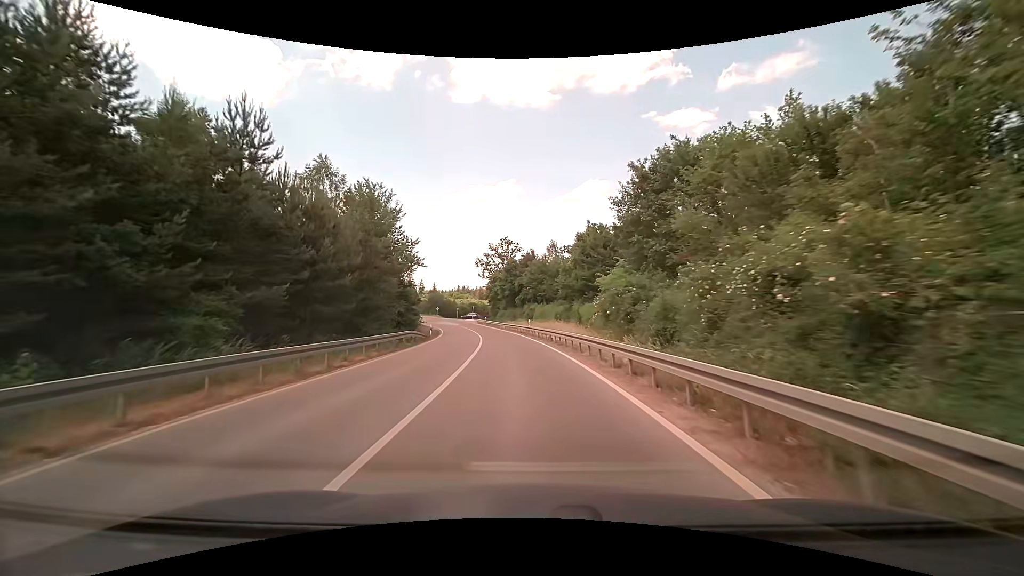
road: tertiary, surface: asphalt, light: Day
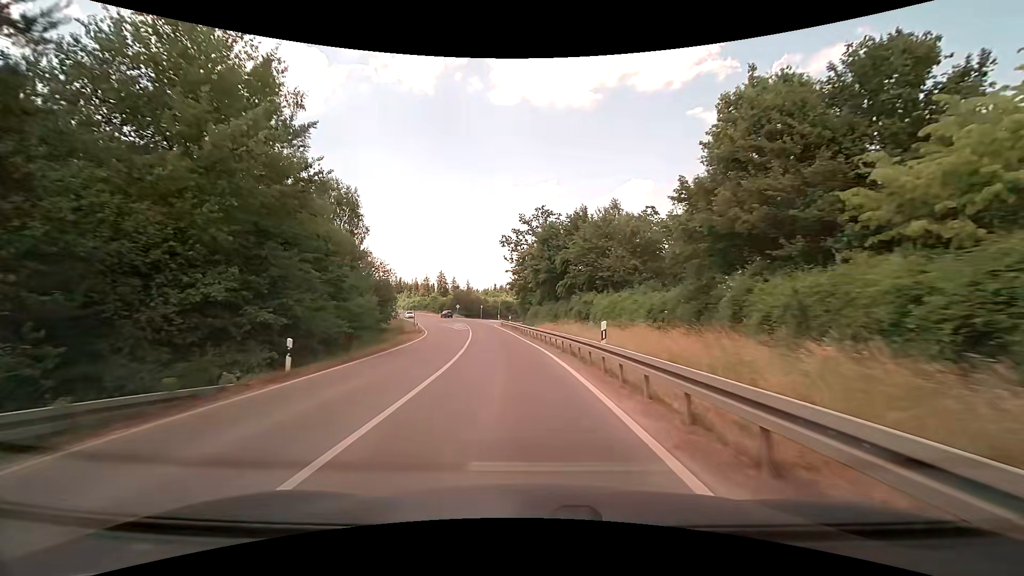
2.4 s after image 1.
(-0.9, +29.3) m; -4°
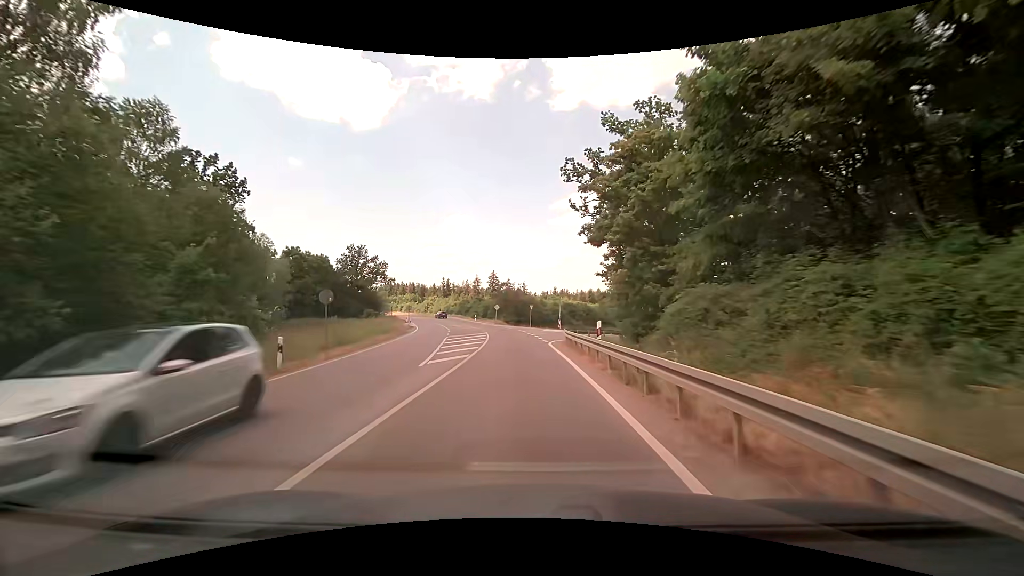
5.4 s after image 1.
(-2.4, +37.1) m; -7°
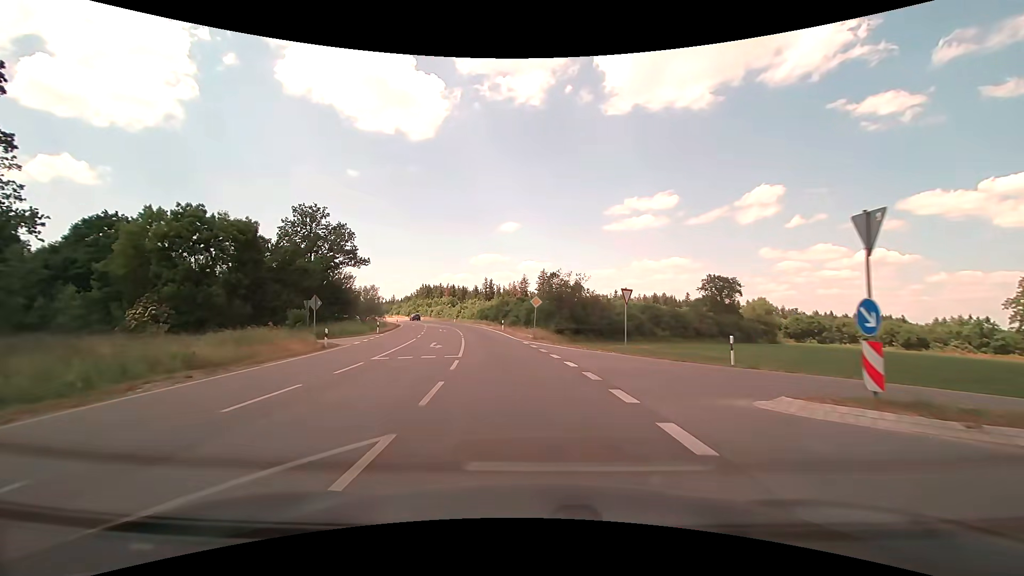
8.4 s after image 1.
(-2.0, +38.2) m; -6°
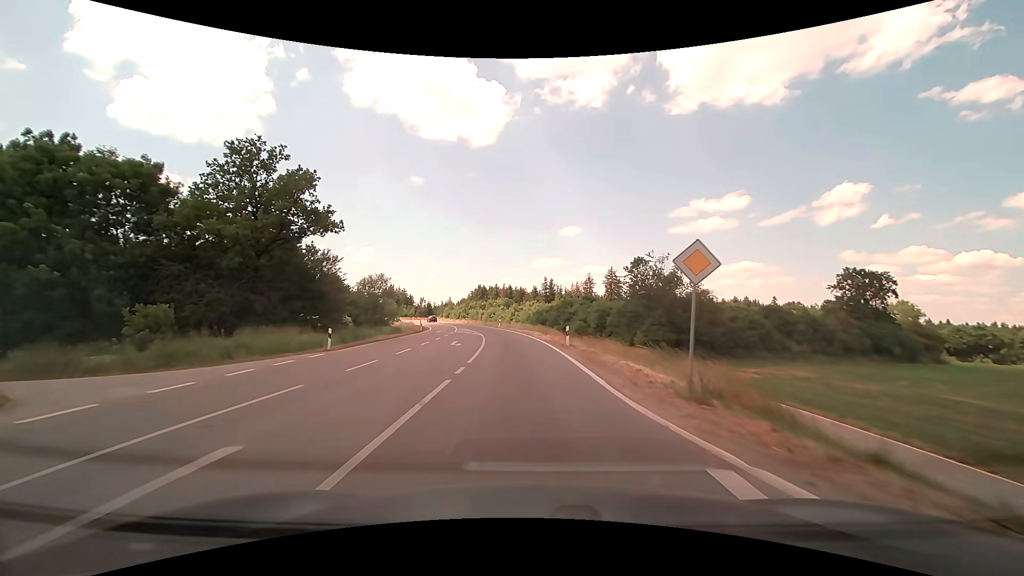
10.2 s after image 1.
(-1.3, +23.0) m; -7°
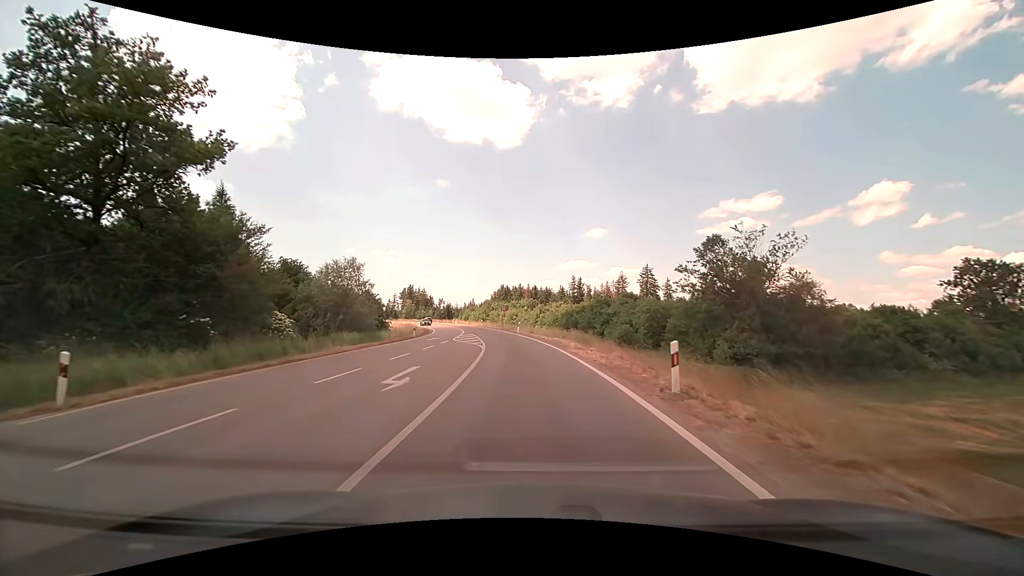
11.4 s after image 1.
(-0.4, +15.2) m; -3°
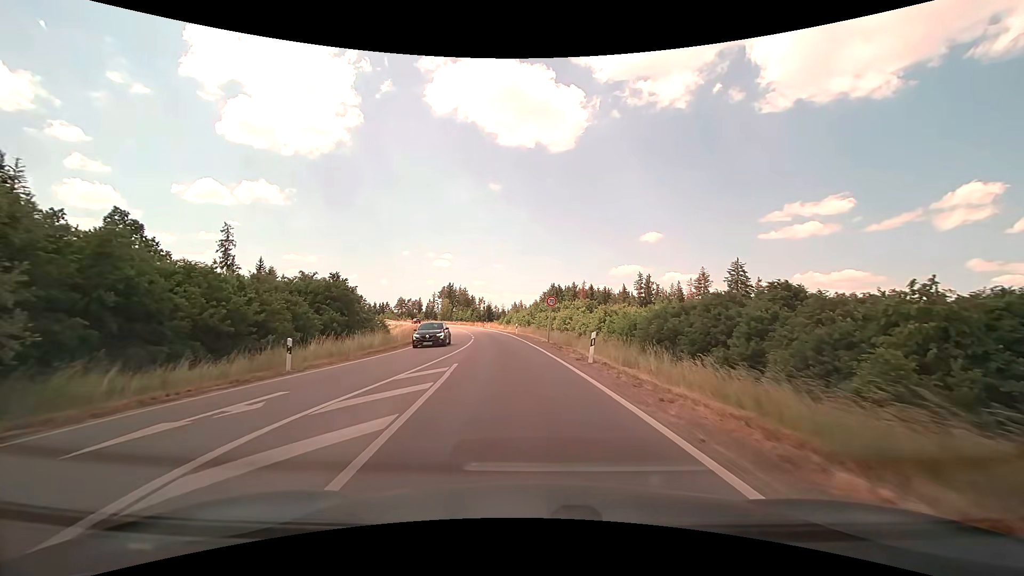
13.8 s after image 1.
(-1.5, +29.9) m; -6°
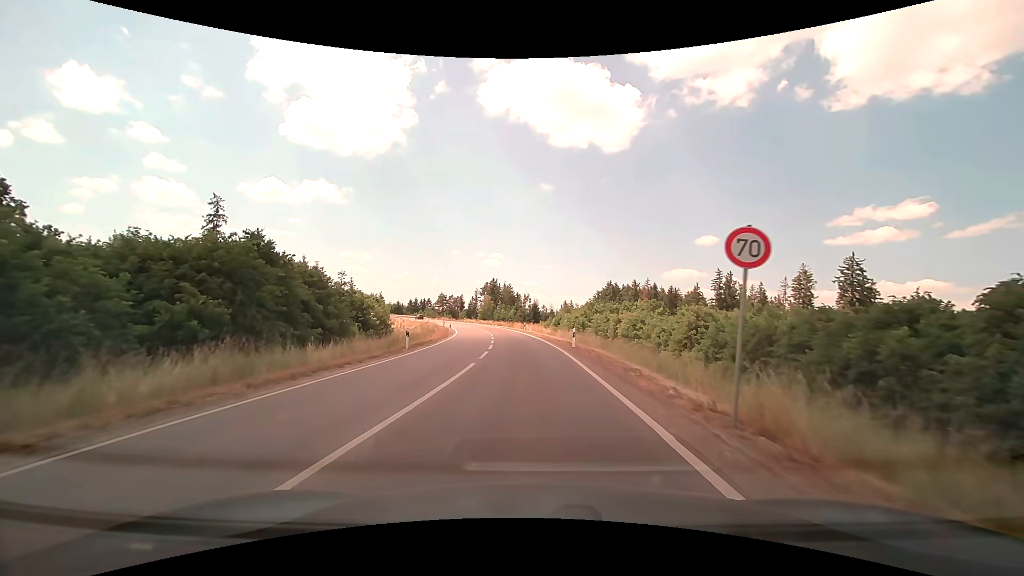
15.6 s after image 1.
(-1.0, +22.0) m; -6°
(0, +10) (0, +20) (-1, +30) (-1, +40) (-3, +50) (-4, +60) (-6, +70) (-8, +79) (-10, +89) (-13, +99) m
